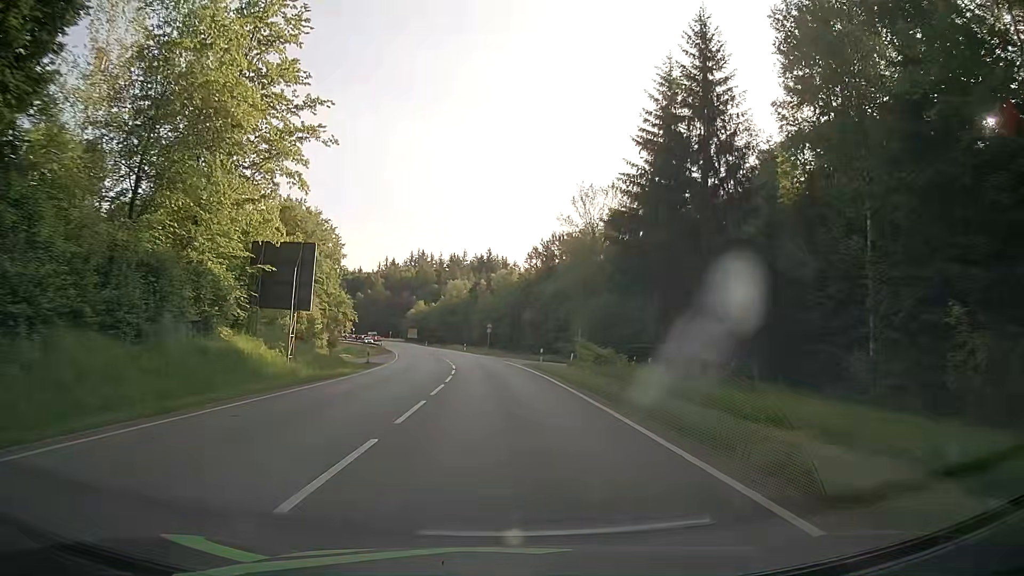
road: secondary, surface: asphalt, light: Day
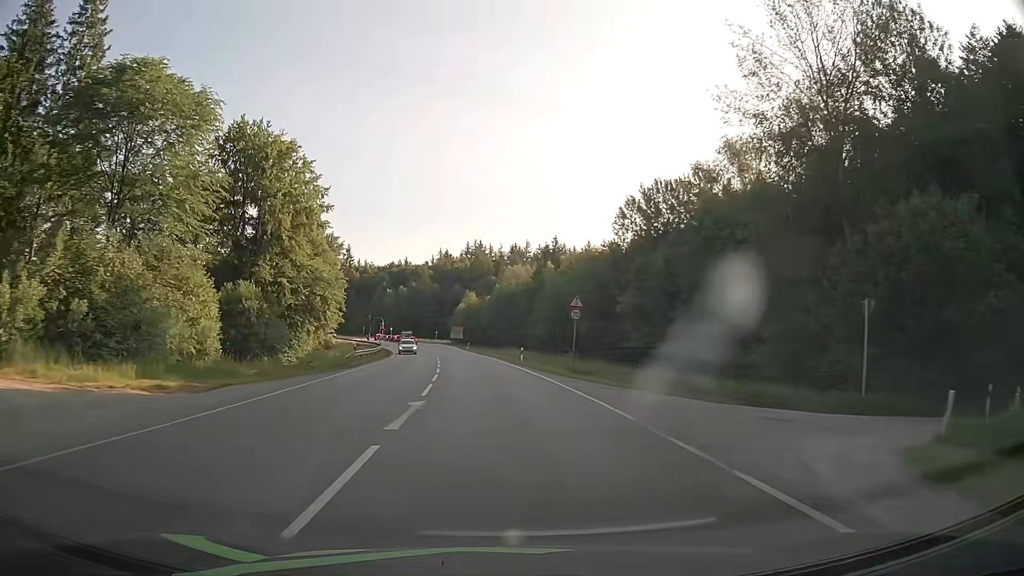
(-2.0, +43.0) m; -6°
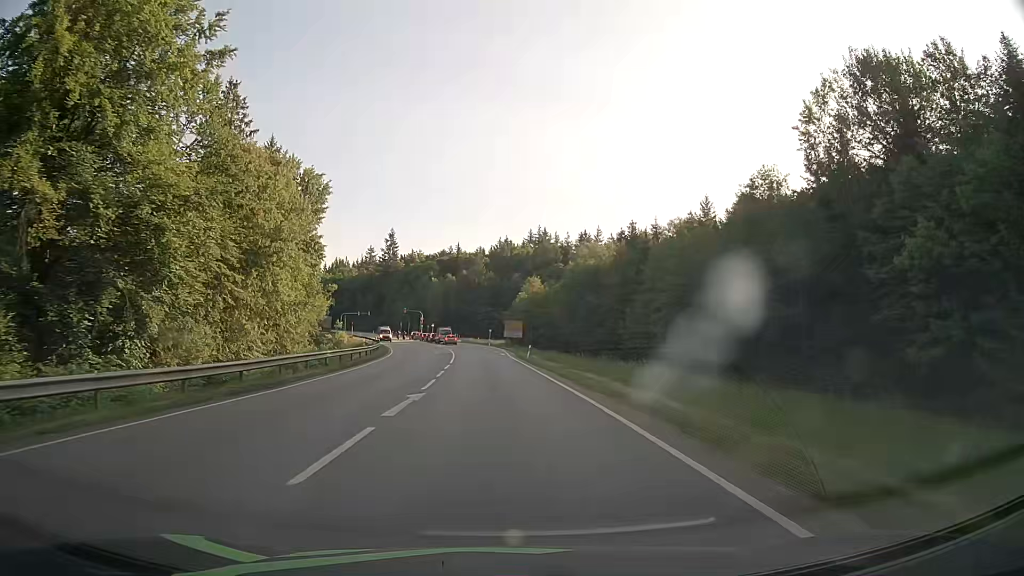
(-2.1, +40.4) m; -6°
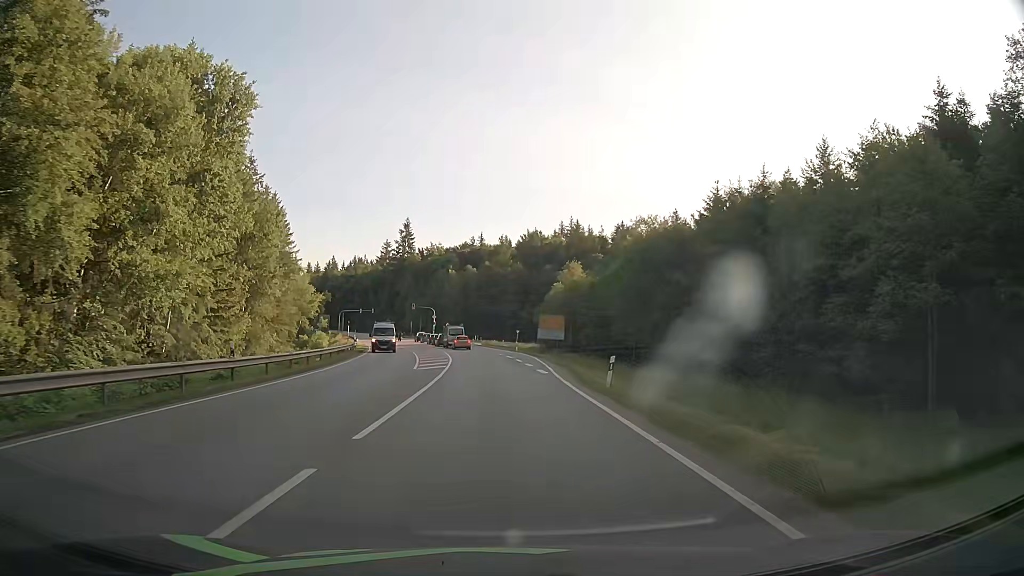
(-0.5, +27.3) m; -2°
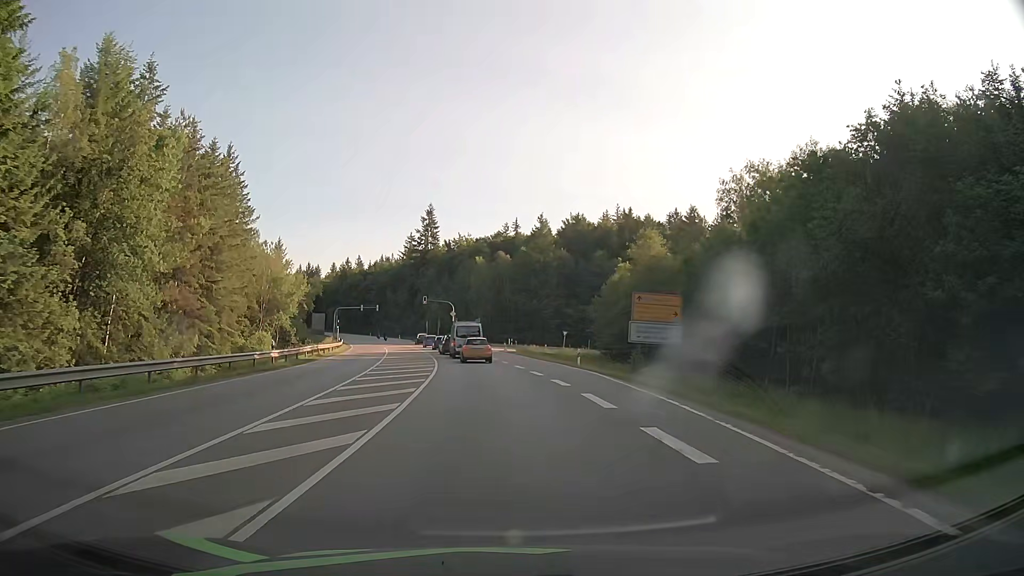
(-0.9, +30.9) m; -3°
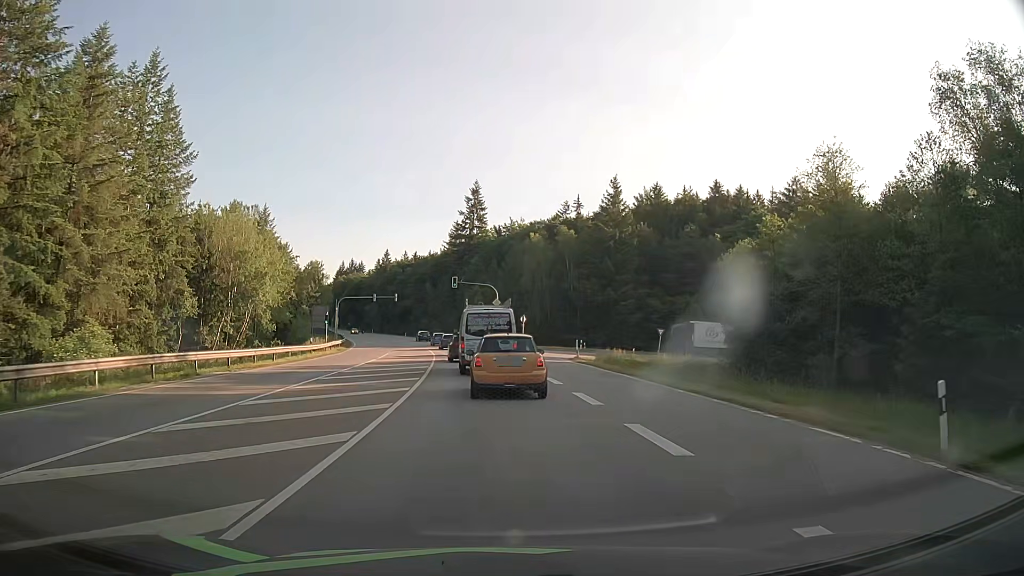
(-1.1, +29.3) m; -4°
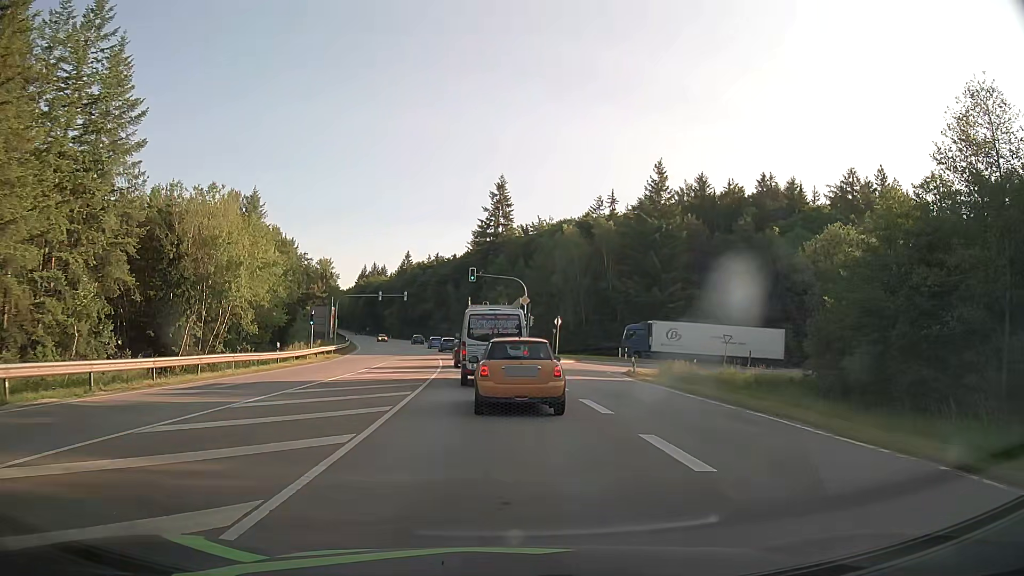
(-0.3, +12.4) m; -2°
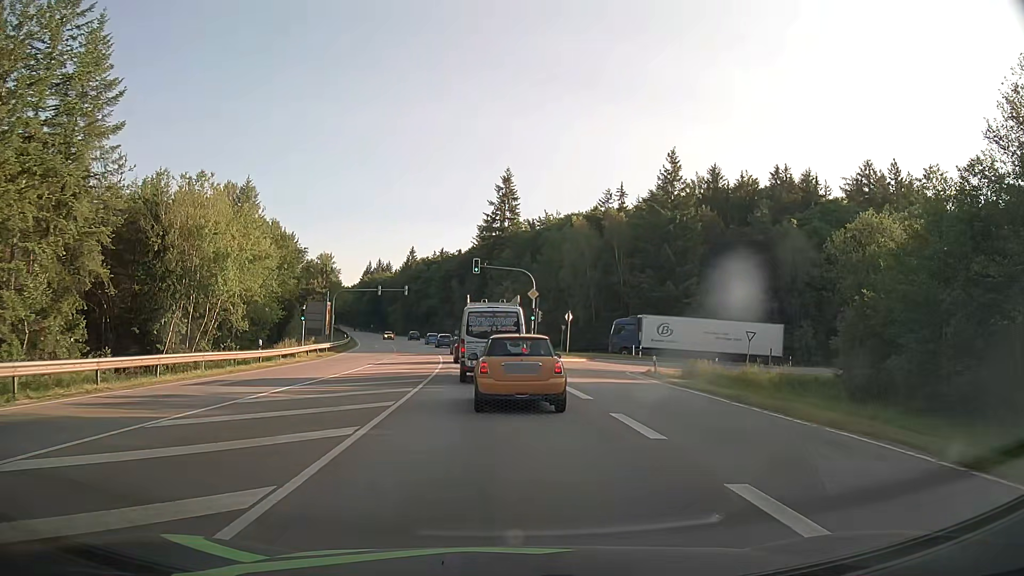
(0.0, +3.7) m; -1°
(0, +10) (-1, +20) (-1, +30) (-2, +40) (-3, +50) (-5, +60) (-6, +70) (-8, +80) (-10, +89) (-12, +99) m
